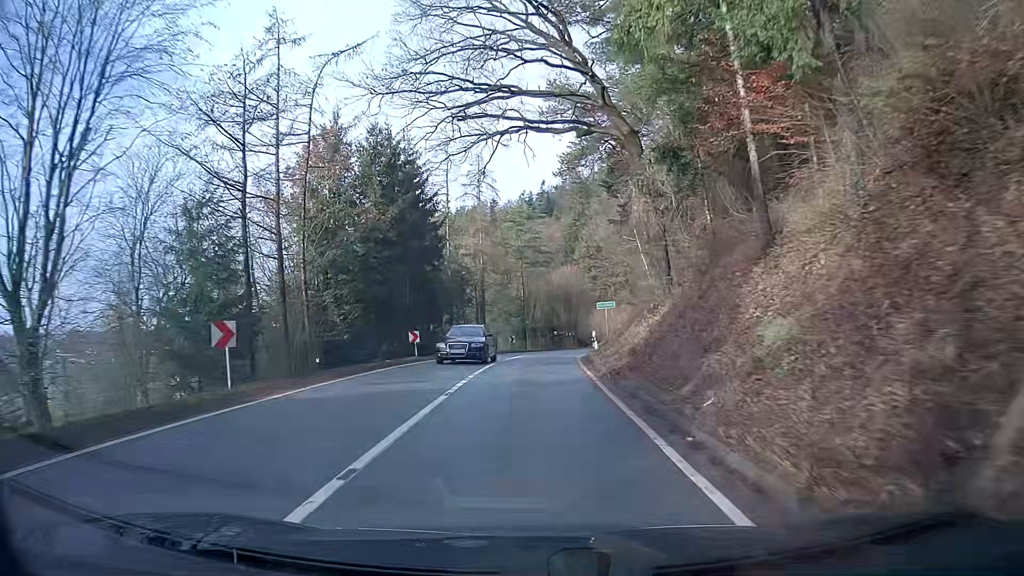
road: secondary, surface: asphalt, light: Day
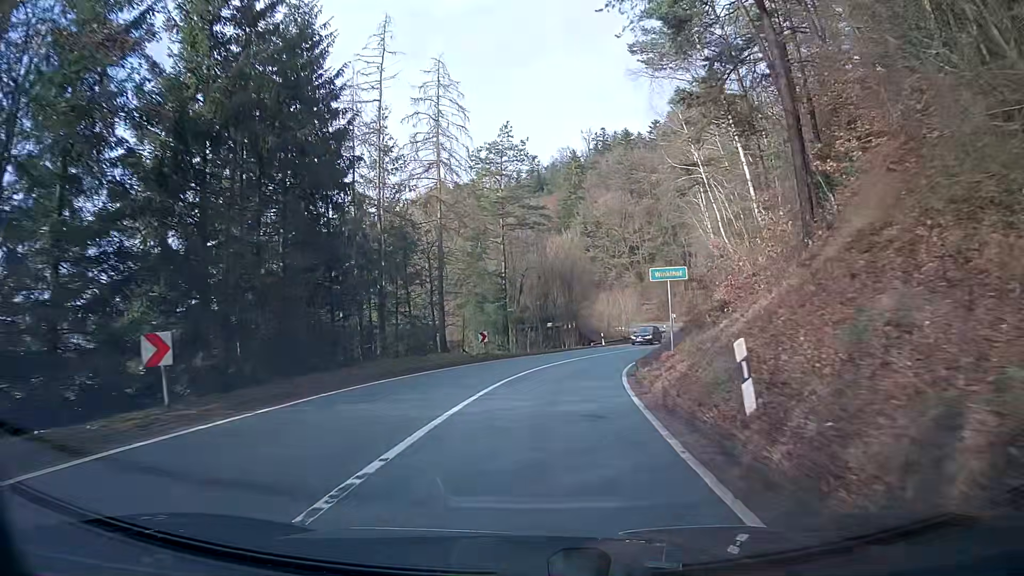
(+0.2, +21.1) m; +2°
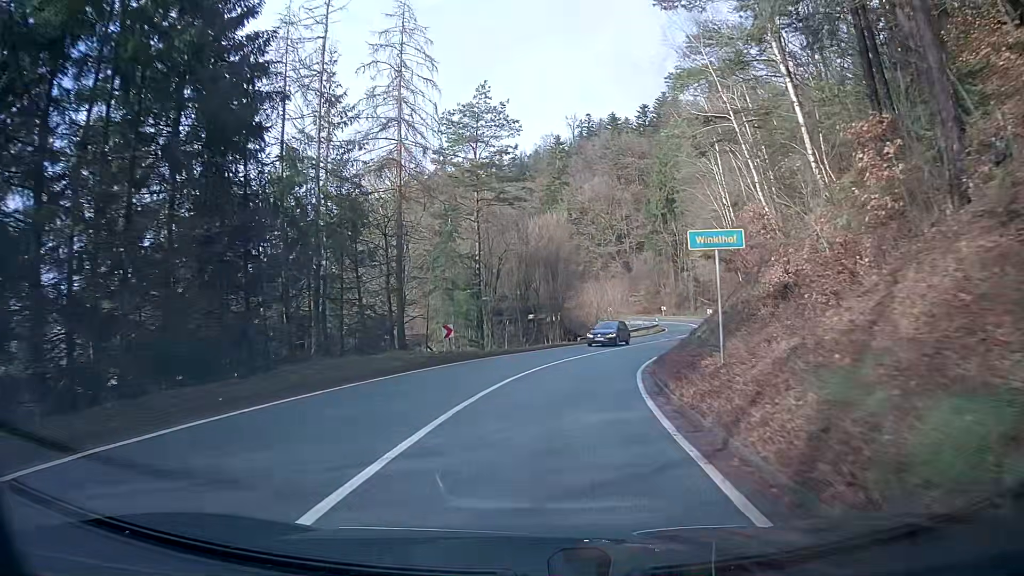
(+0.1, +6.8) m; +2°
